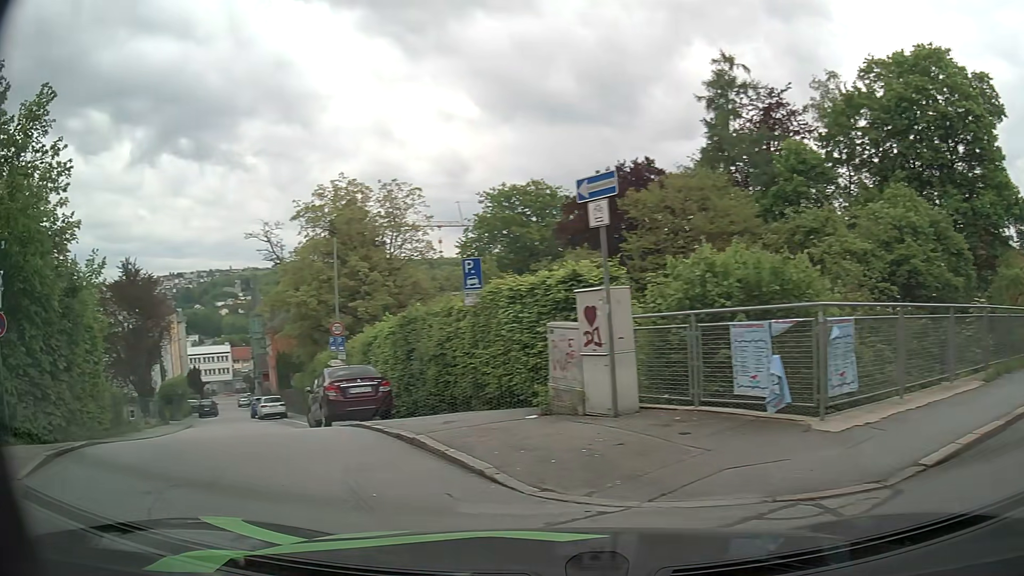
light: Day
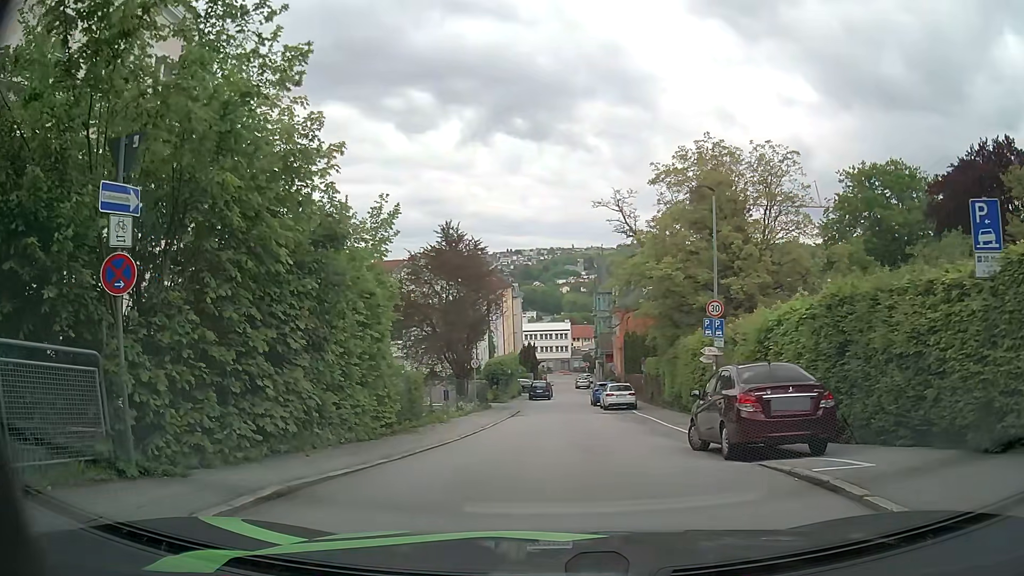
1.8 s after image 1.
(-2.0, +5.5) m; -31°
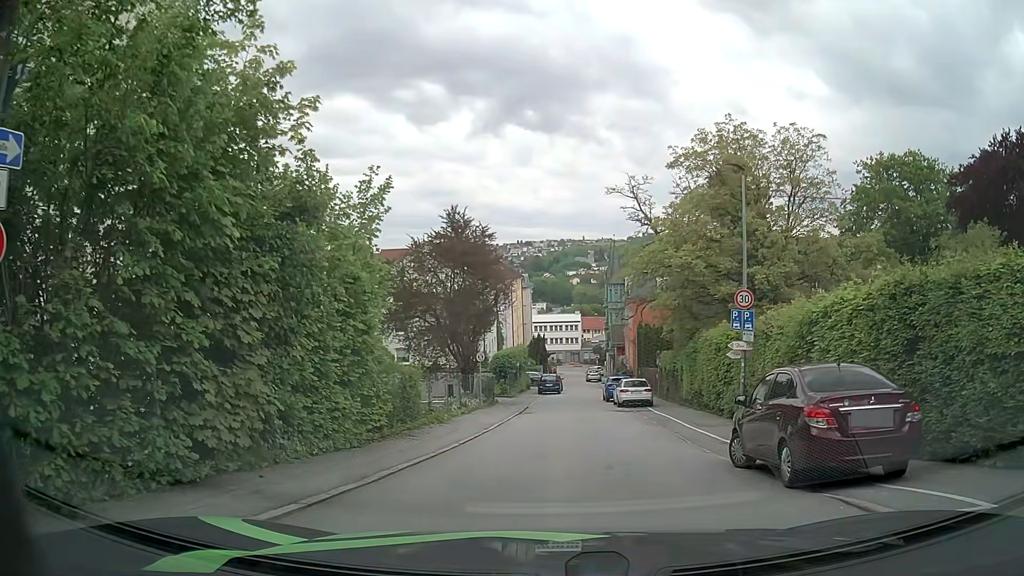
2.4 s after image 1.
(0.0, +2.3) m; 0°
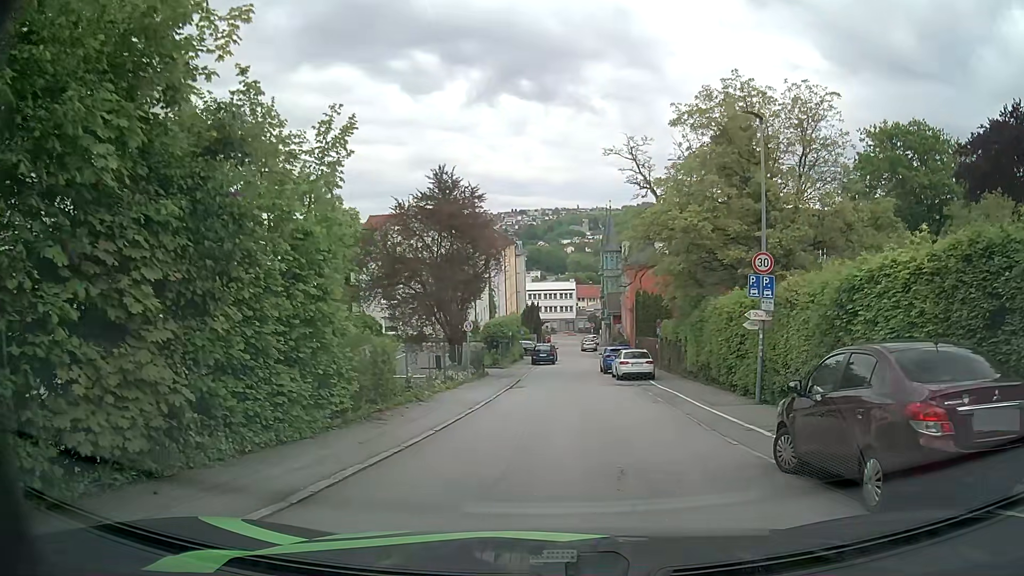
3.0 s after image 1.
(0.0, +2.5) m; +1°
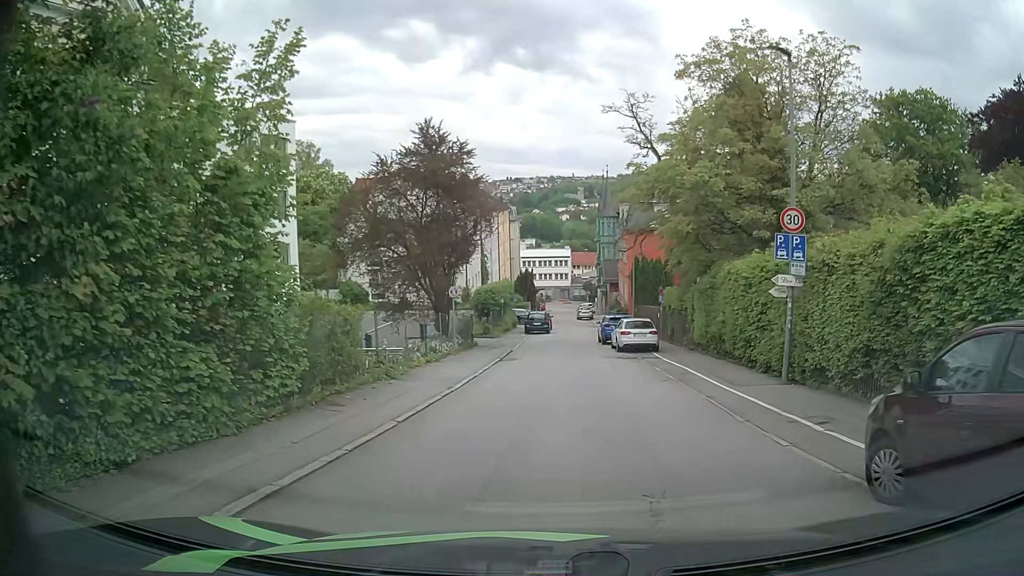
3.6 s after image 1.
(0.0, +2.8) m; +2°
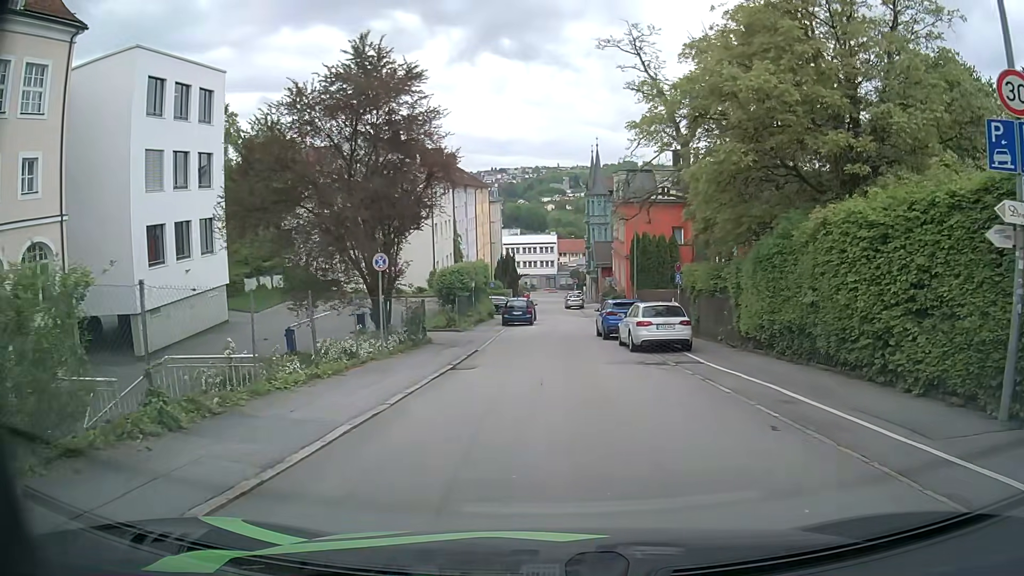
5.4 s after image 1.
(0.0, +9.4) m; 0°
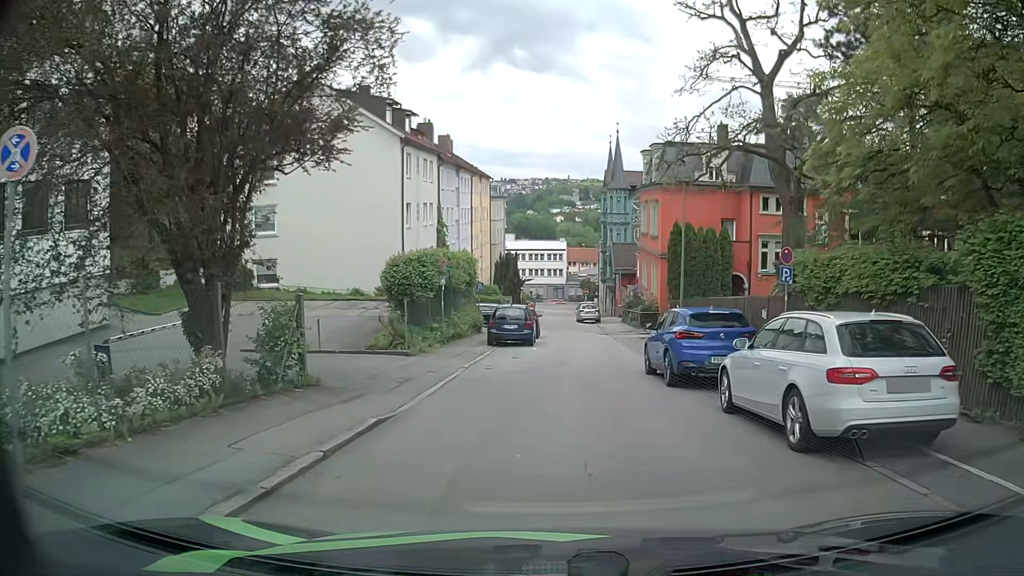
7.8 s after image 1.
(-0.1, +12.8) m; -1°
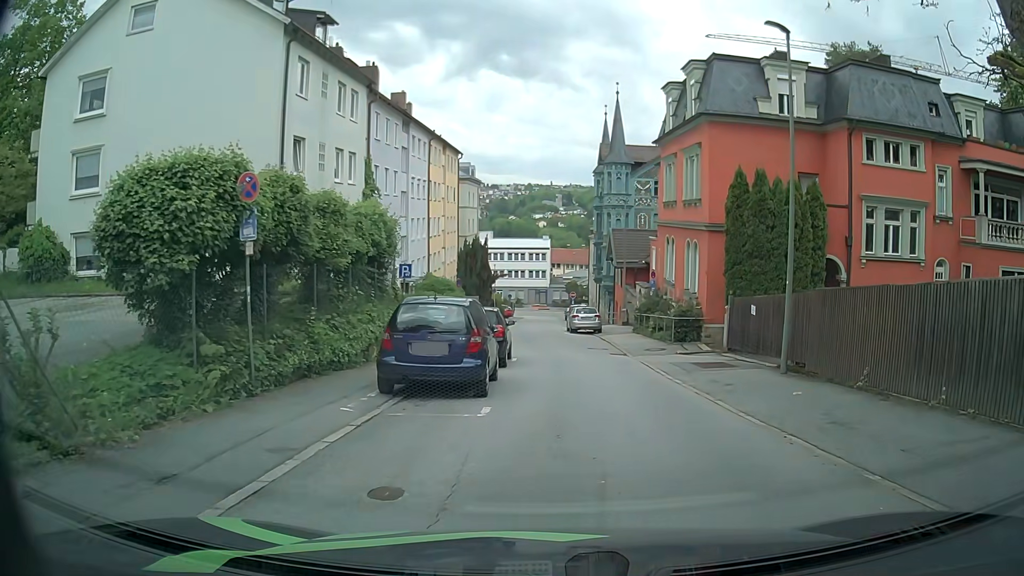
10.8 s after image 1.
(+0.1, +15.0) m; +3°
